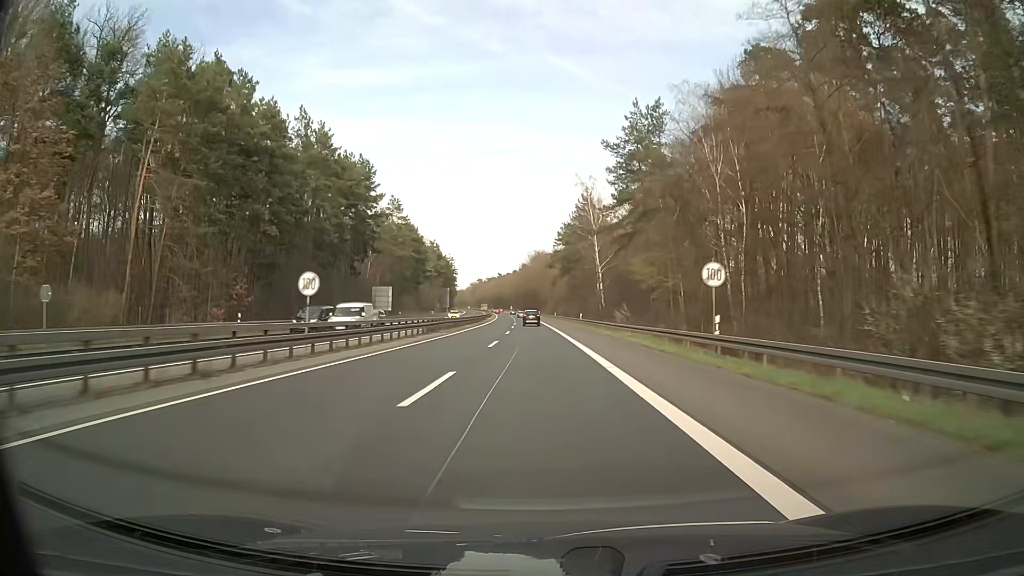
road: trunk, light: Day
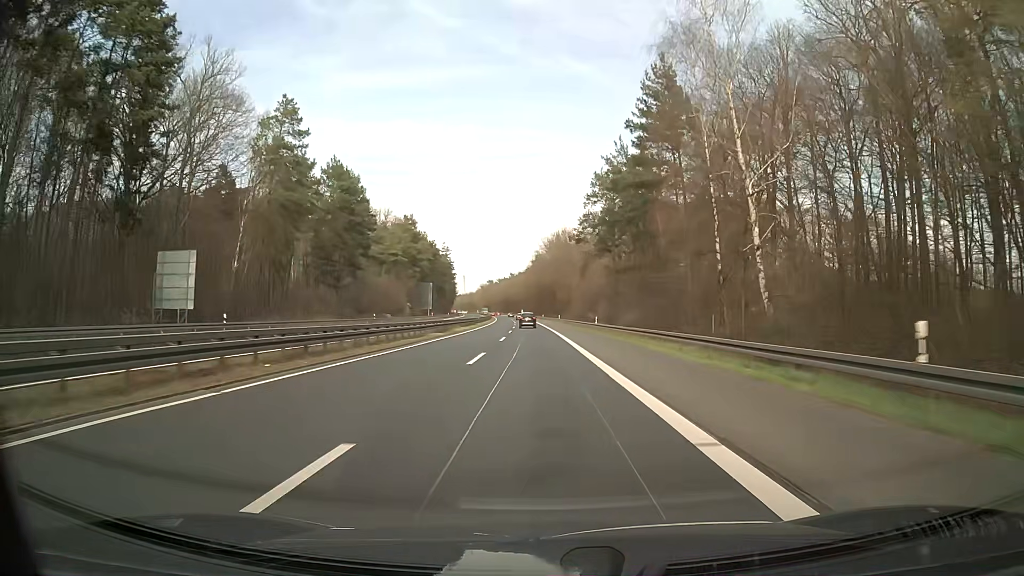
(-0.7, +63.3) m; -2°
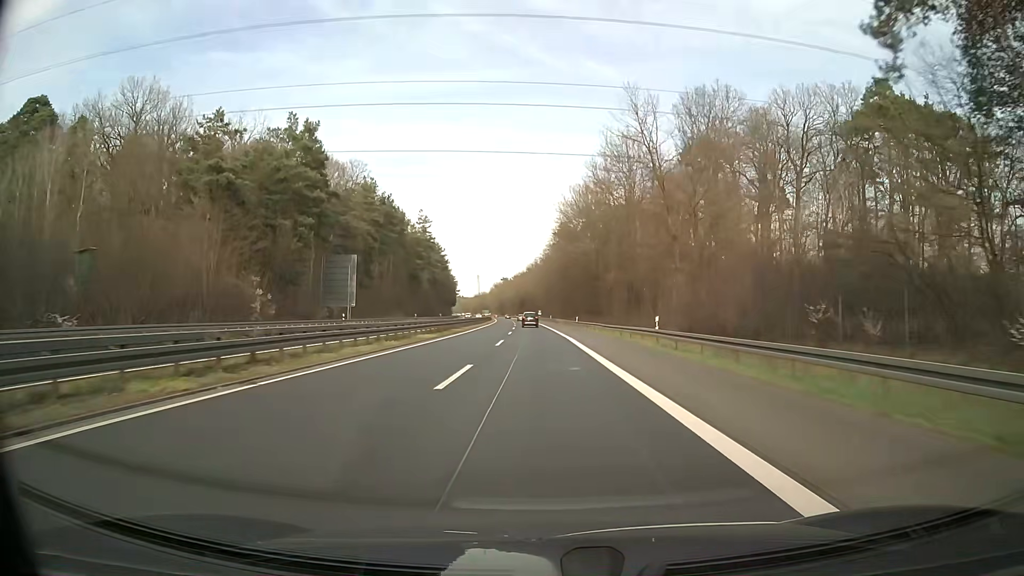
(-0.5, +78.9) m; -1°
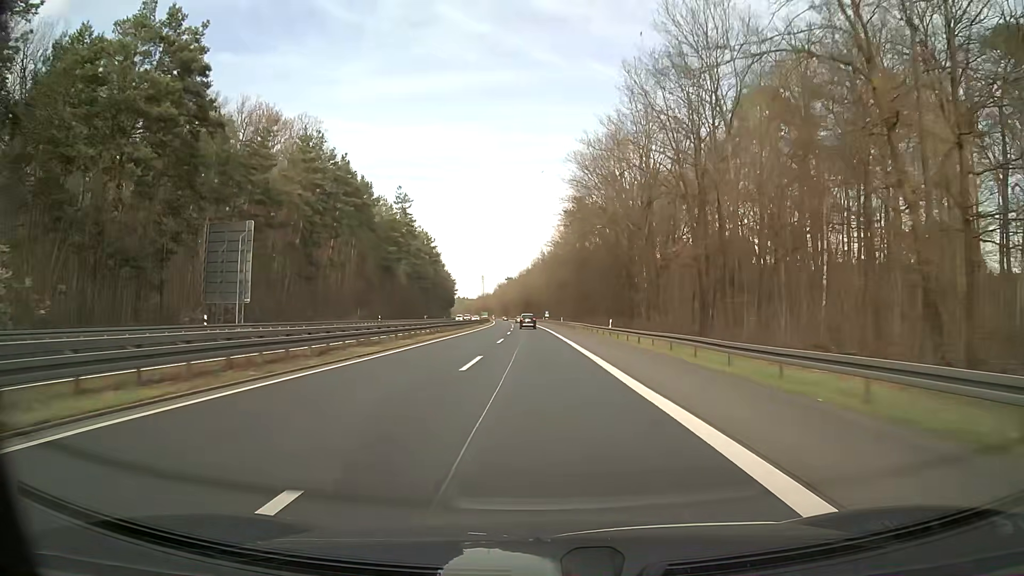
(-0.2, +31.6) m; -1°
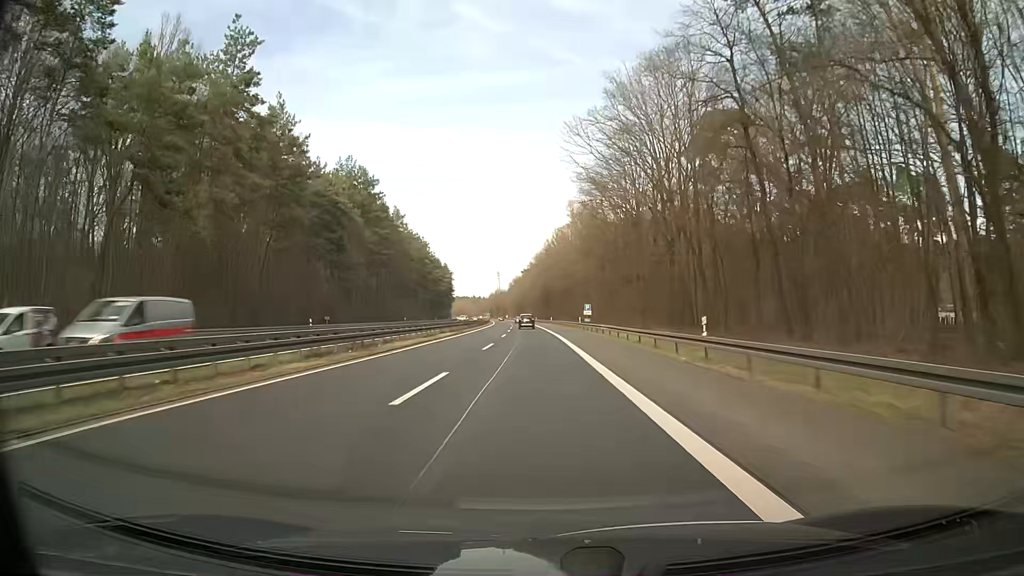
(-1.1, +78.9) m; -2°
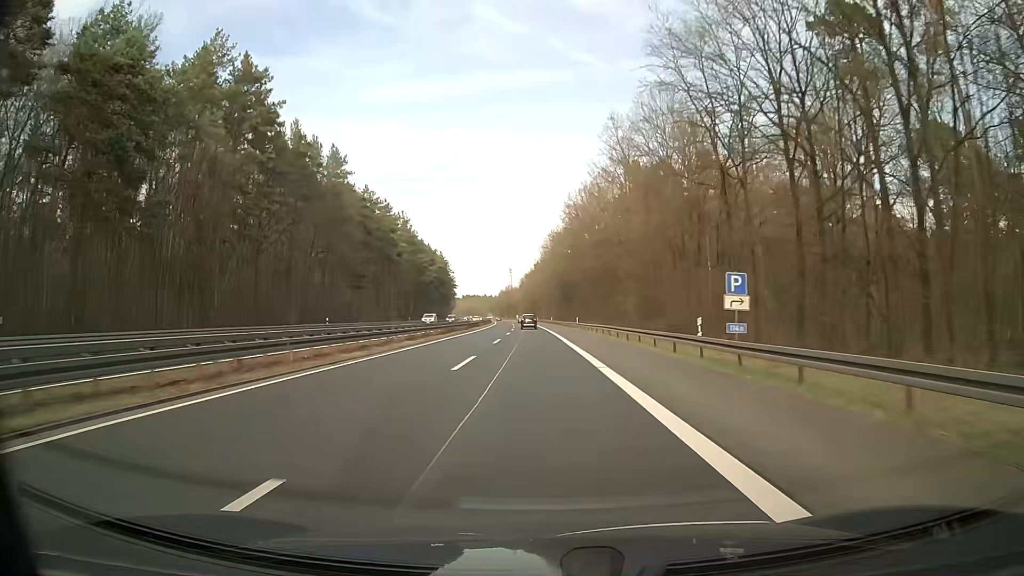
(-0.4, +47.3) m; -1°
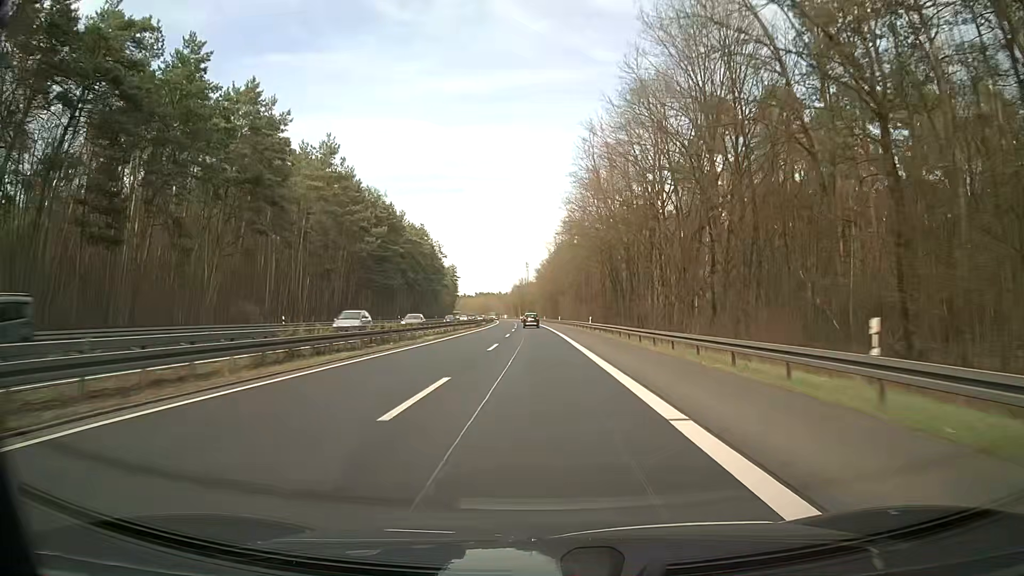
(-1.1, +63.2) m; -2°
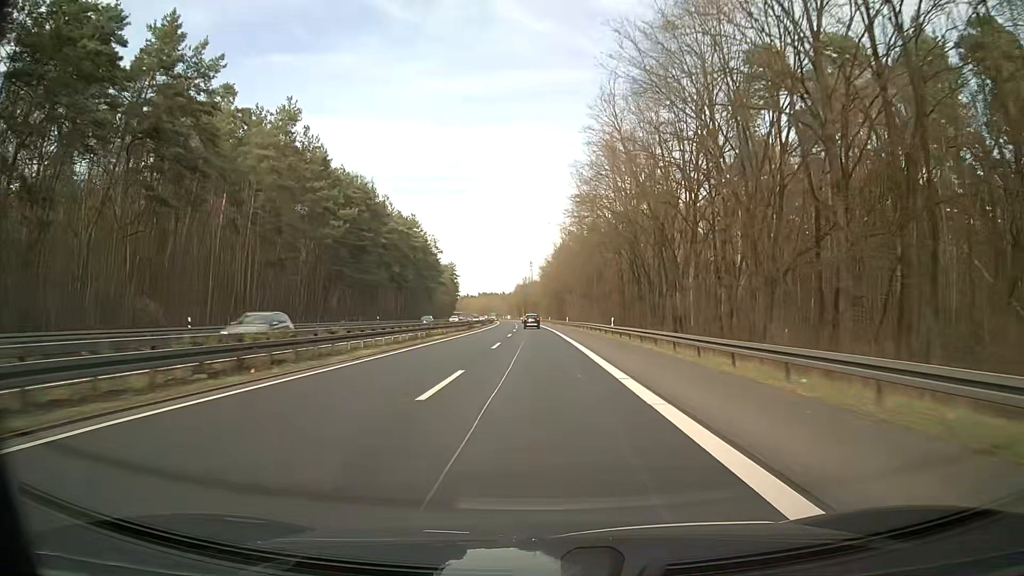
(-0.1, +15.8) m; 0°
(0, +10) (0, +20) (0, +30) (0, +40) (-1, +50) (-1, +60) (-1, +70) (-2, +80) (-2, +90) (-2, +100) m
